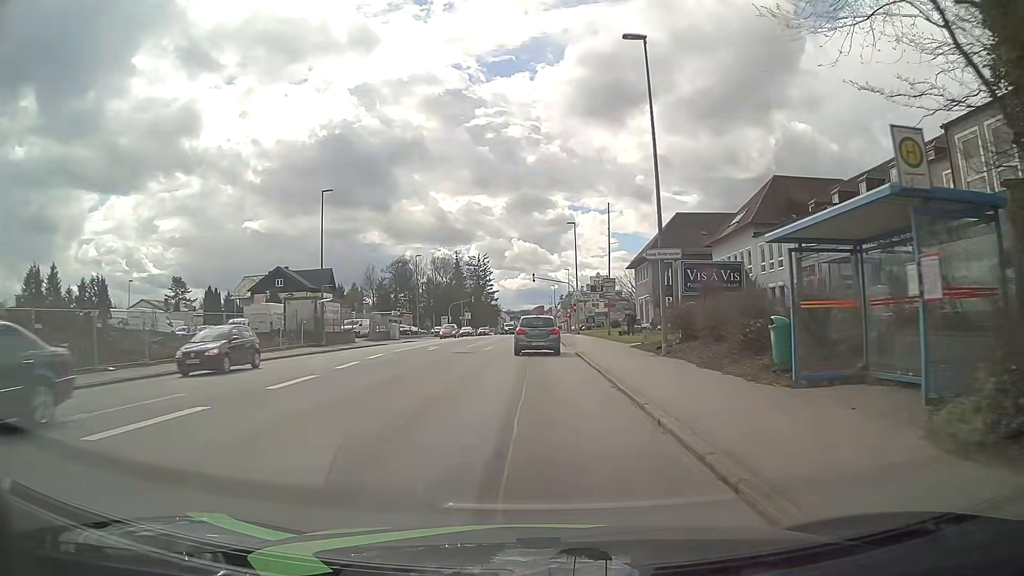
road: tertiary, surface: asphalt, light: Day
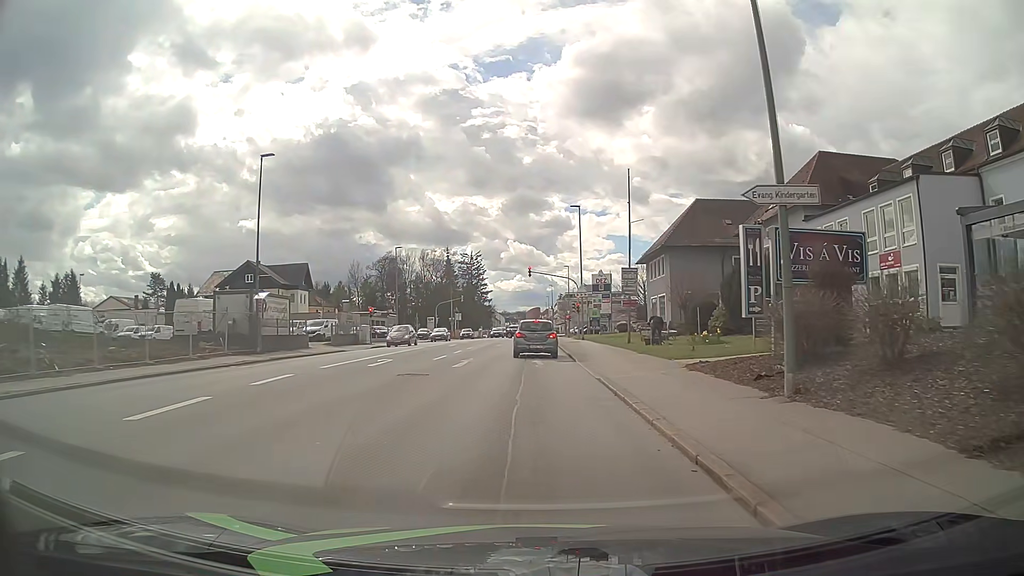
(0.0, +10.2) m; +1°
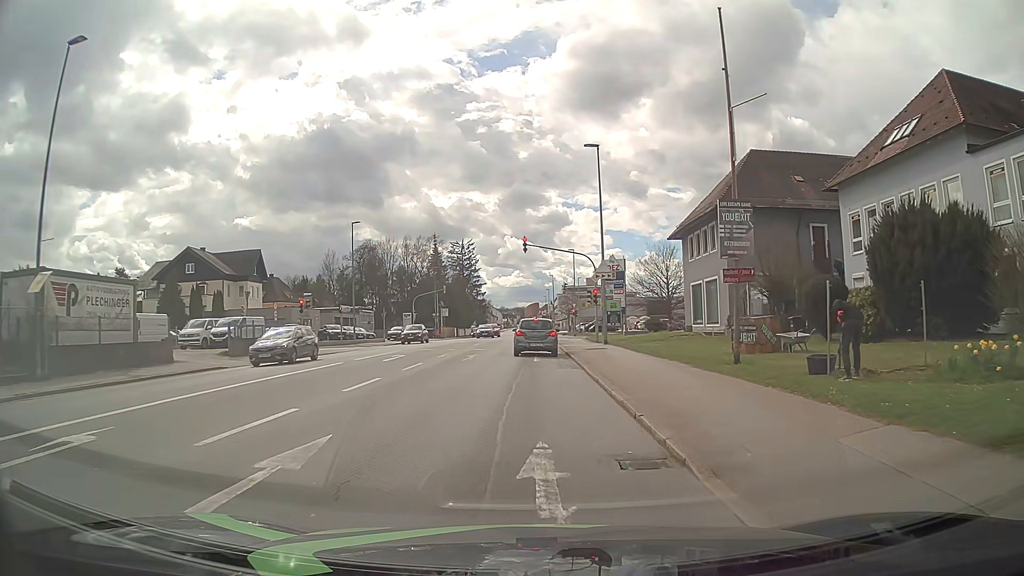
(+0.1, +17.0) m; 0°
(0, +10) (0, +20) (0, +30) (0, +40) (-1, +50) (+2, +59) (+11, +62) (+21, +63) (+31, +64) (+41, +64) m
